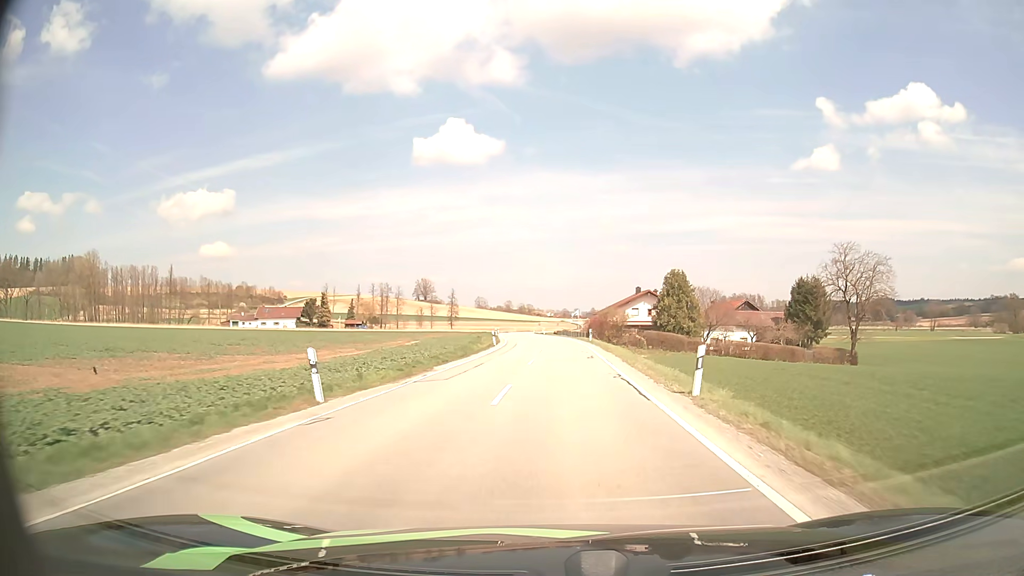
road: secondary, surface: asphalt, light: Day
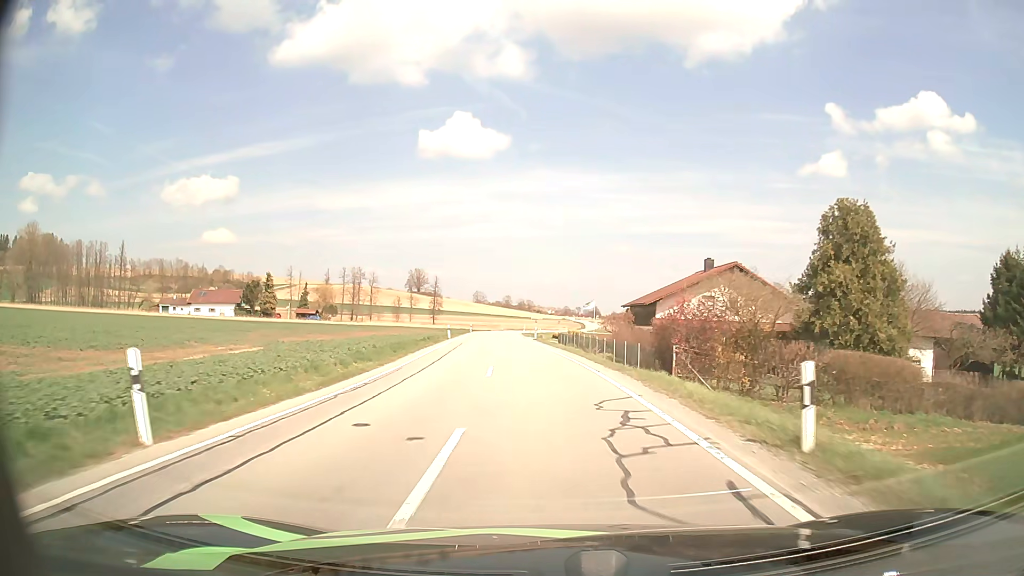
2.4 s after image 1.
(+0.7, +43.3) m; 0°
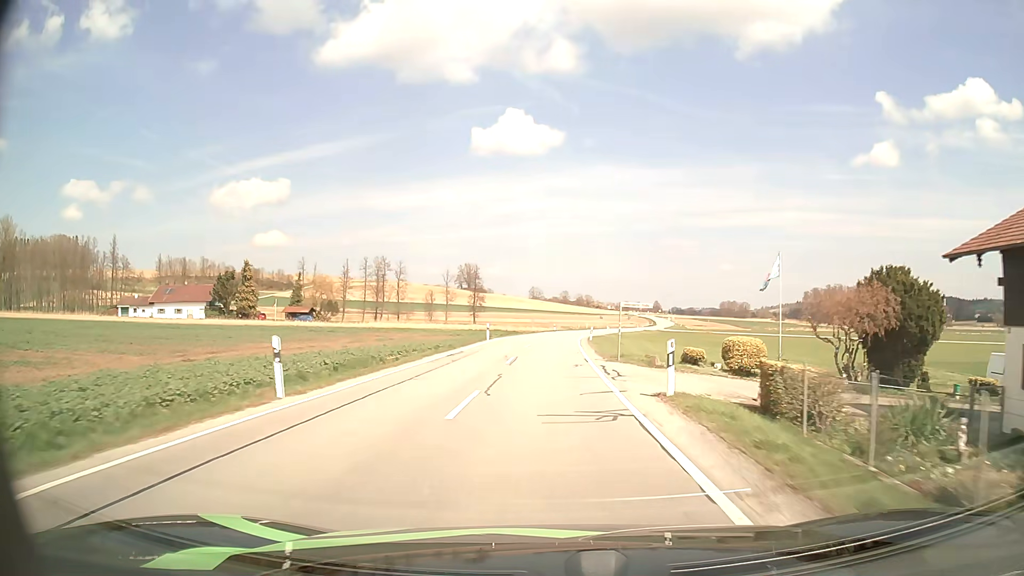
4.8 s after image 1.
(-1.9, +42.5) m; -5°
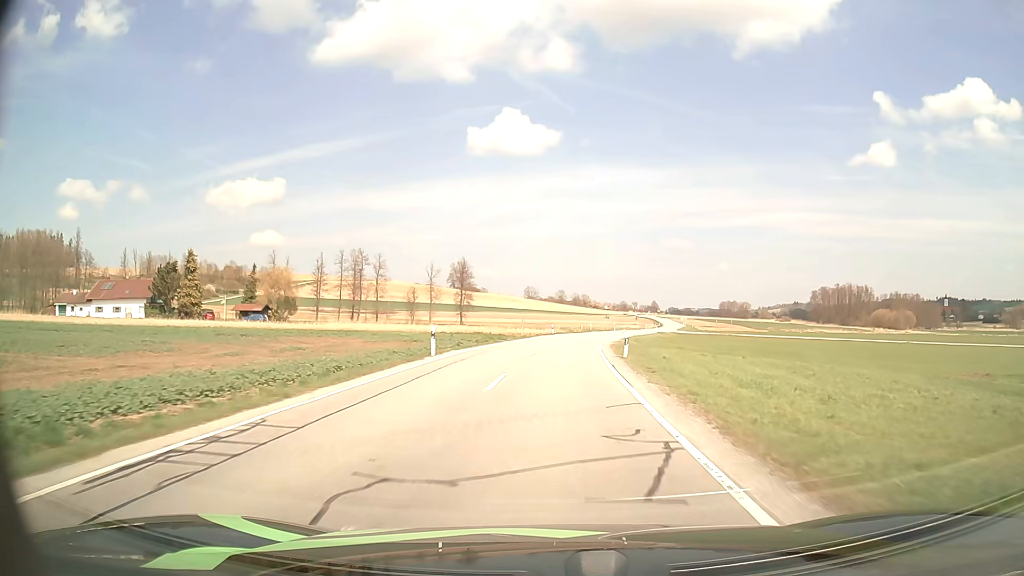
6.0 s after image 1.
(-0.1, +21.0) m; 0°
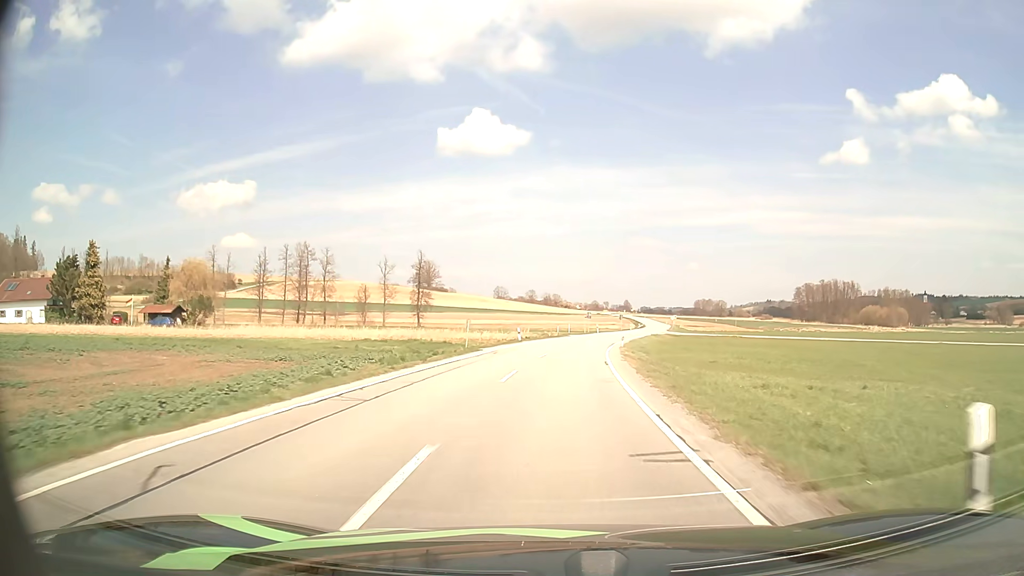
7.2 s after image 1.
(+0.4, +21.0) m; +3°
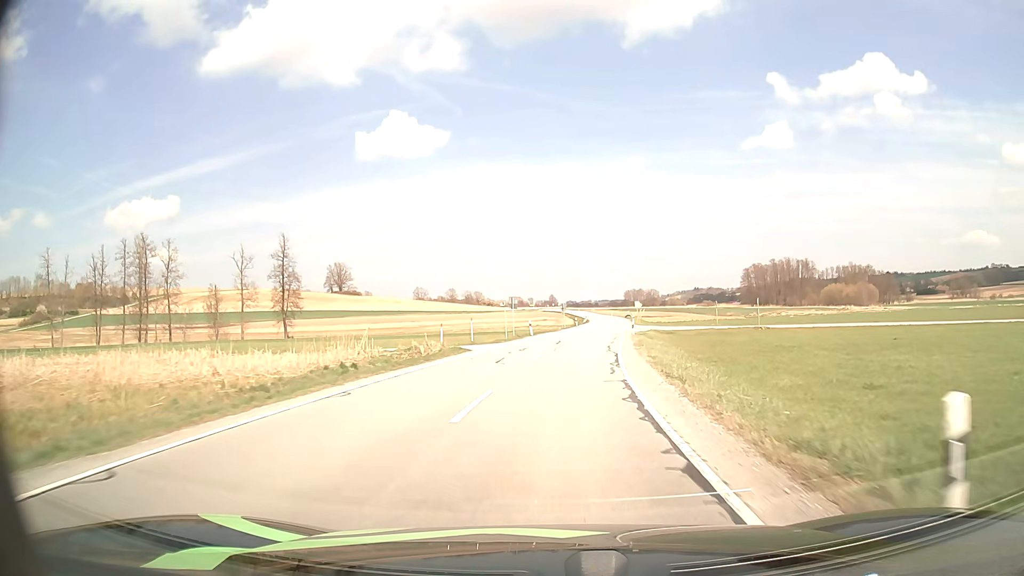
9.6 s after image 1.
(+2.5, +42.1) m; +6°
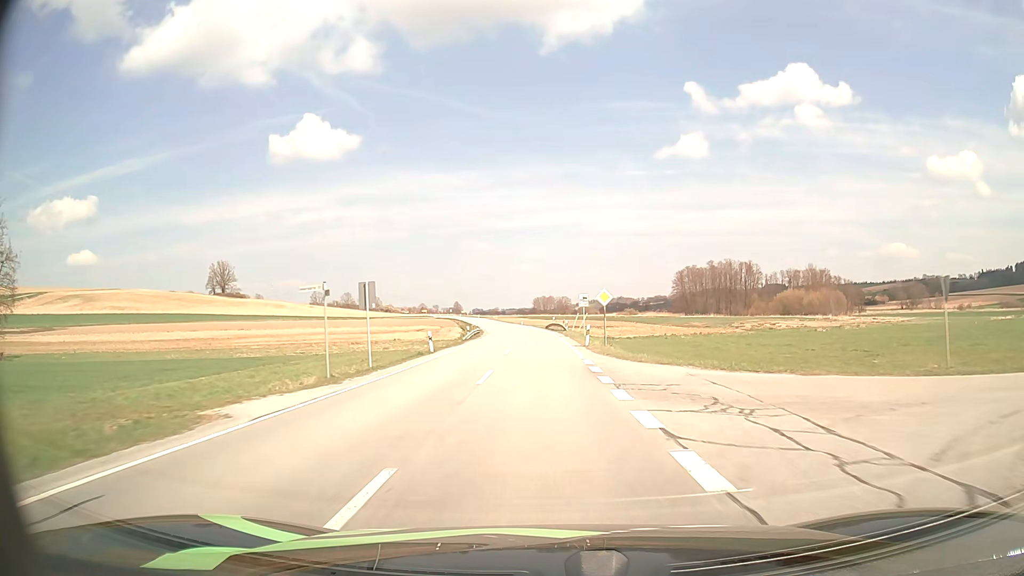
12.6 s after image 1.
(+4.5, +54.4) m; +8°
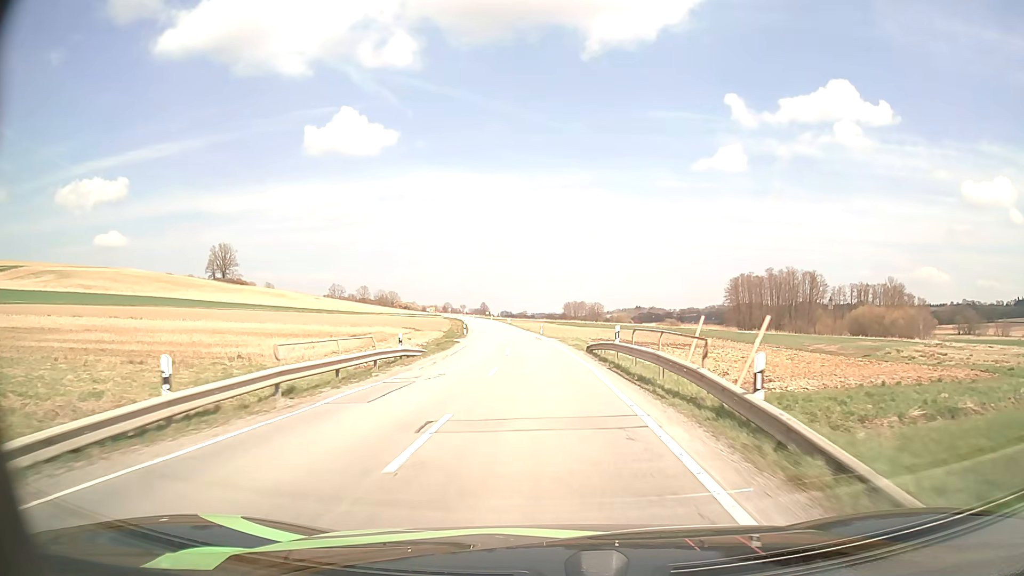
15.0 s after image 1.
(-0.6, +44.4) m; -3°
(0, +10) (0, +20) (-1, +30) (-1, +40) (-2, +50) (-2, +60) (-3, +70) (-4, +80) (-5, +90) (-6, +100) m
